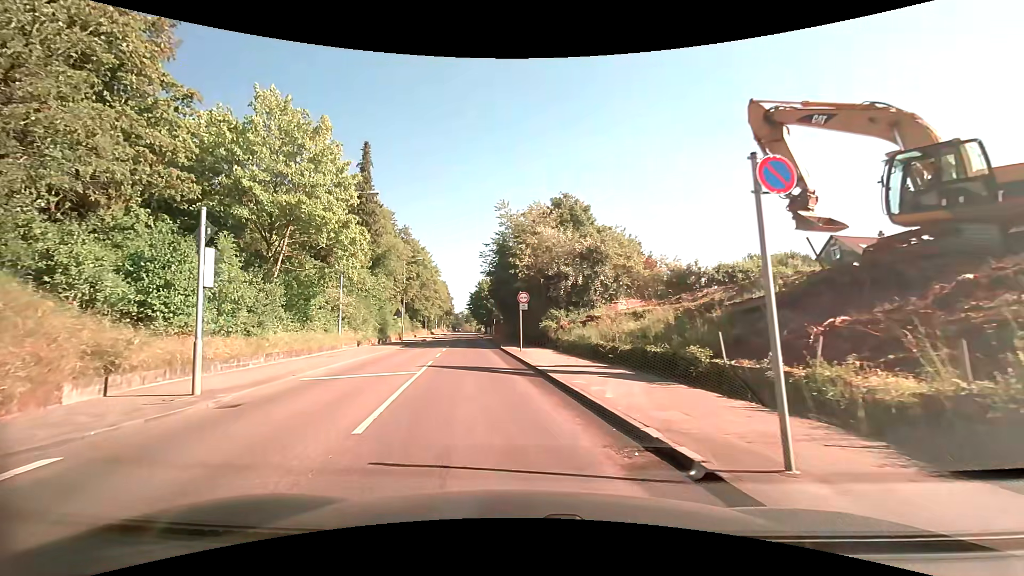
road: tertiary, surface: asphalt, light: Day
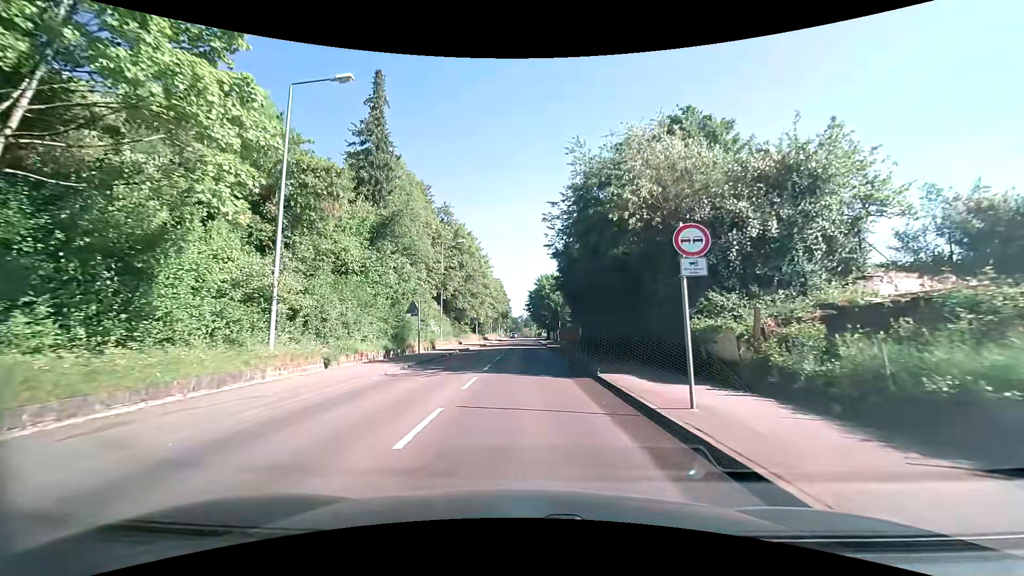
(-2.0, +17.8) m; -8°
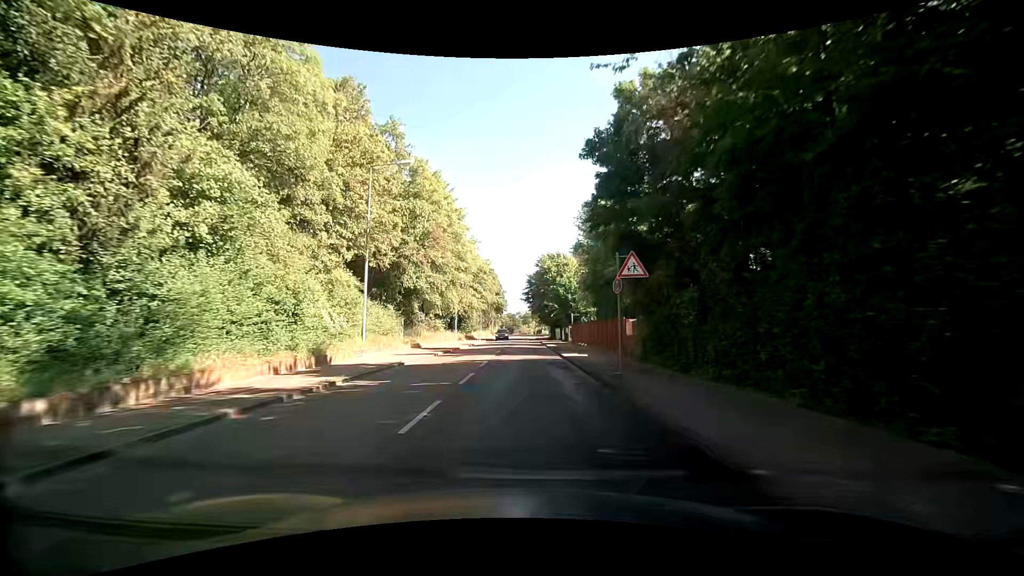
(0.0, +23.7) m; -1°
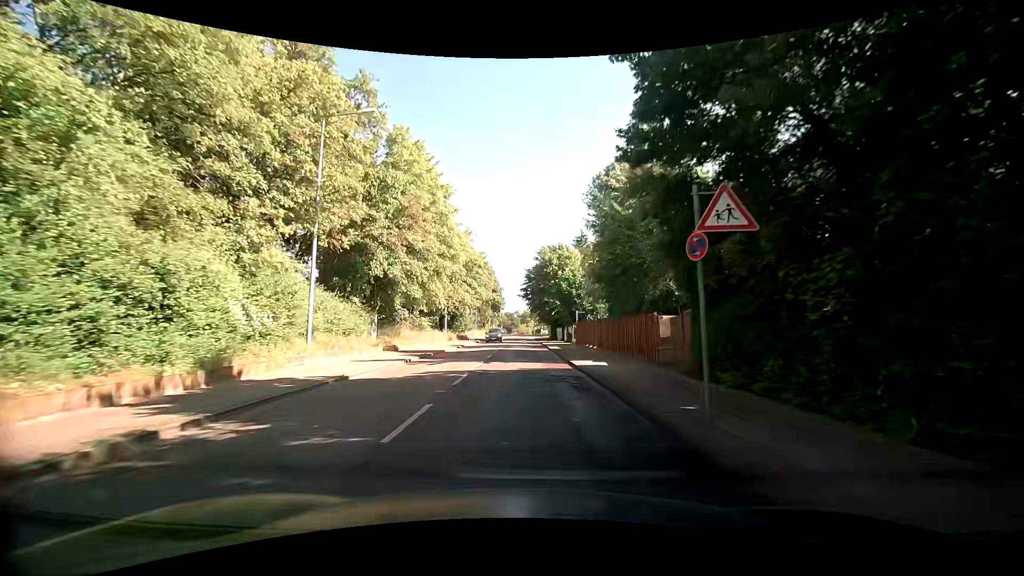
(+0.1, +6.6) m; 0°
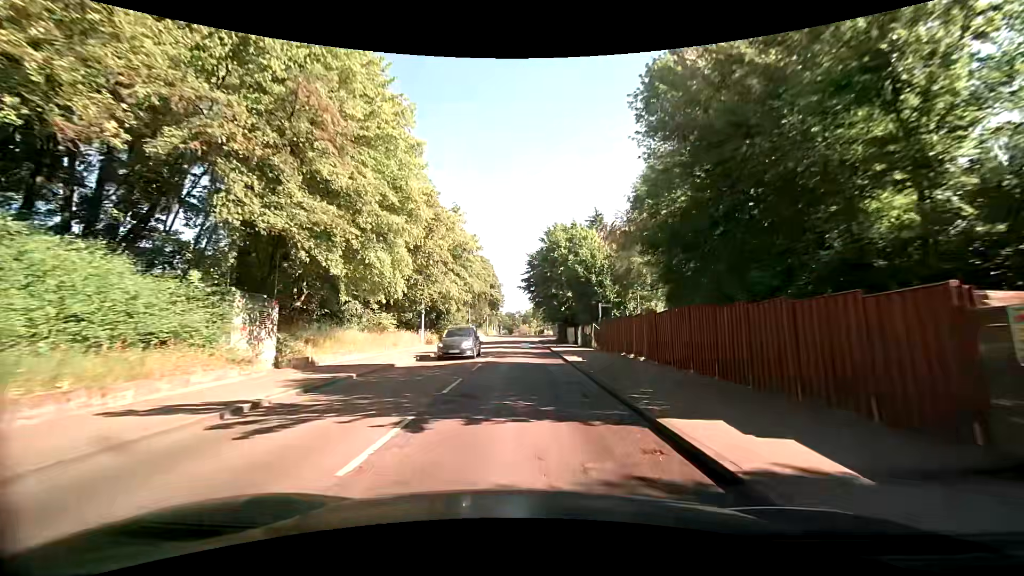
(+0.1, +13.3) m; +1°
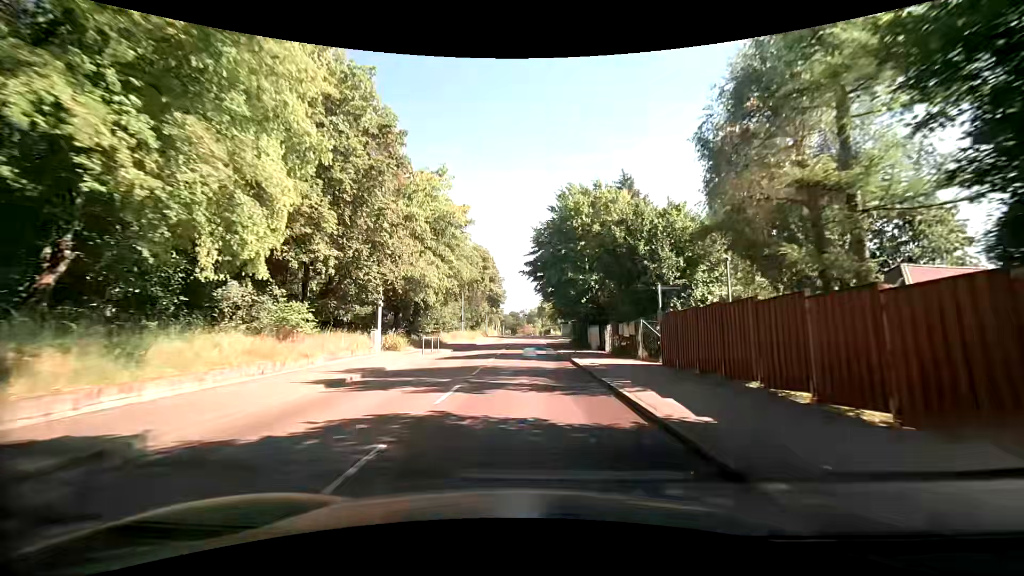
(-0.1, +13.6) m; 0°
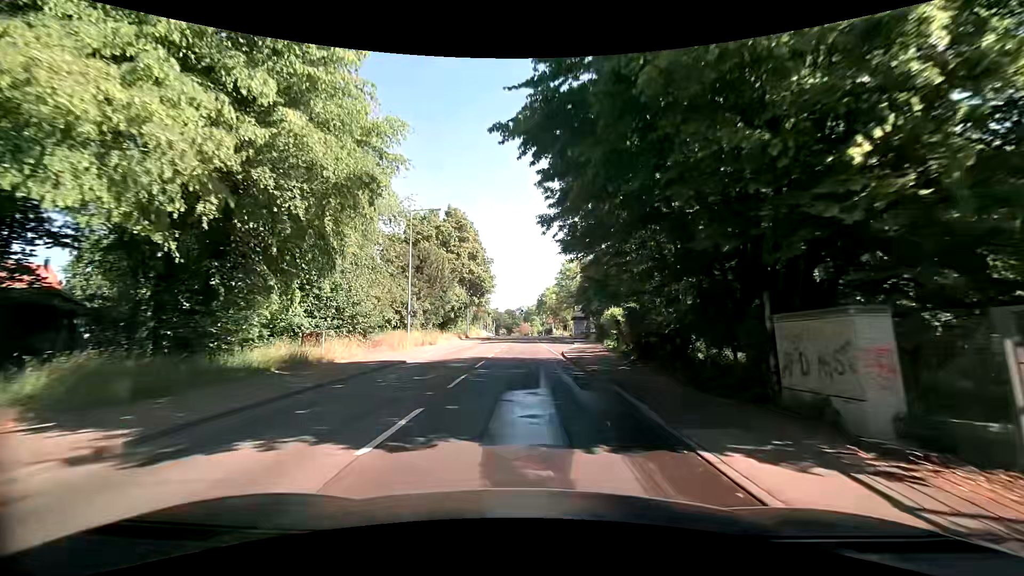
(-0.2, +27.9) m; -1°
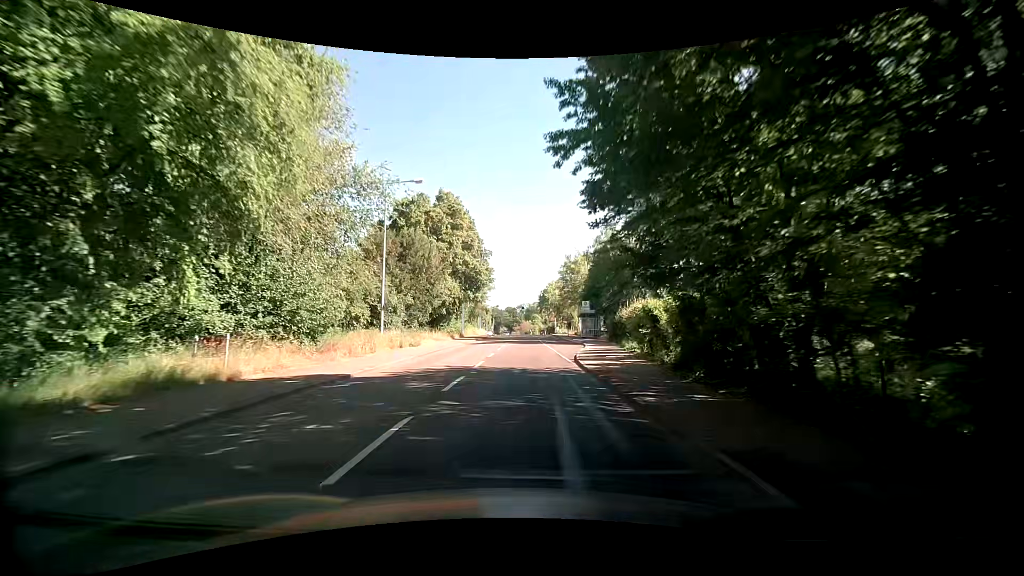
(0.0, +7.0) m; 0°
(0, +10) (0, +20) (0, +30) (0, +40) (0, +50) (+1, +60) (+2, +70) (+2, +80) (+3, +90) (+2, +100) m
